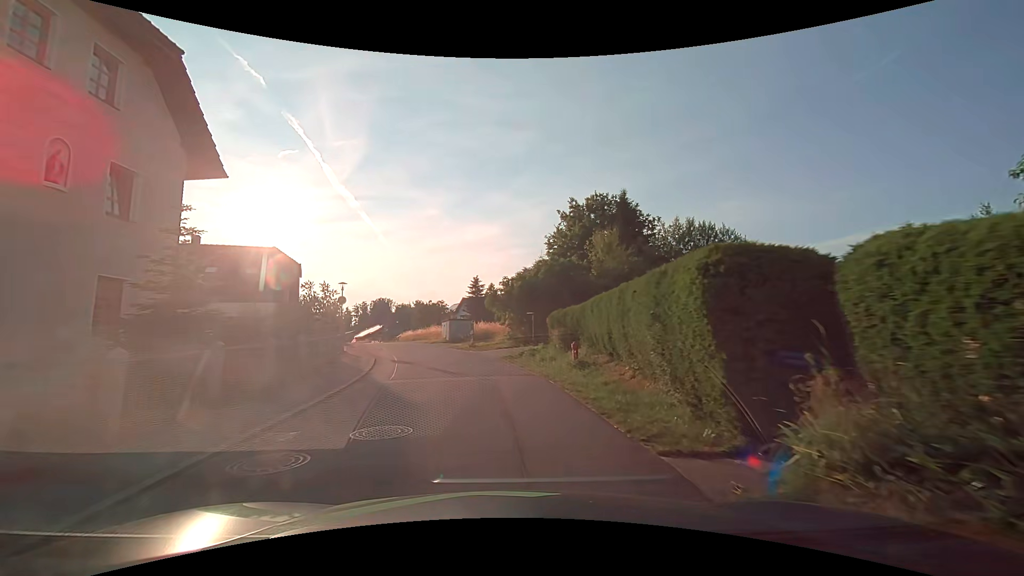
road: residential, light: Day
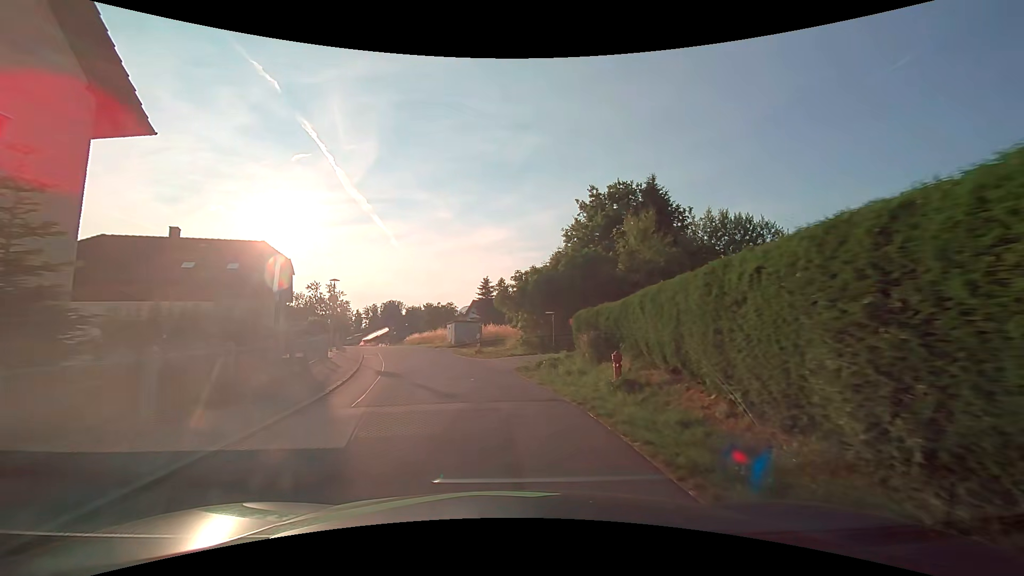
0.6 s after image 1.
(0.0, +4.2) m; -1°
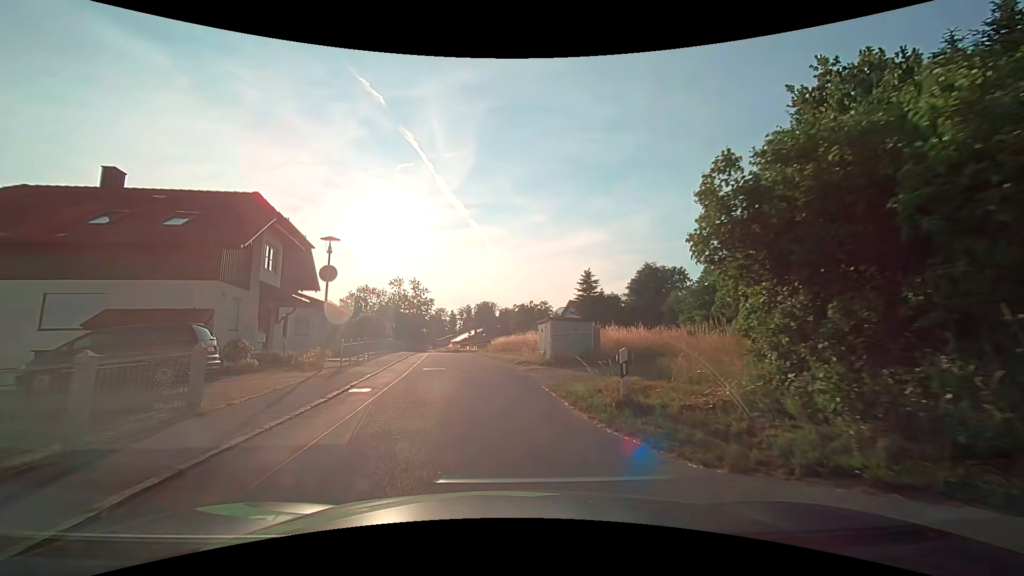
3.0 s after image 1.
(-1.2, +15.9) m; -10°
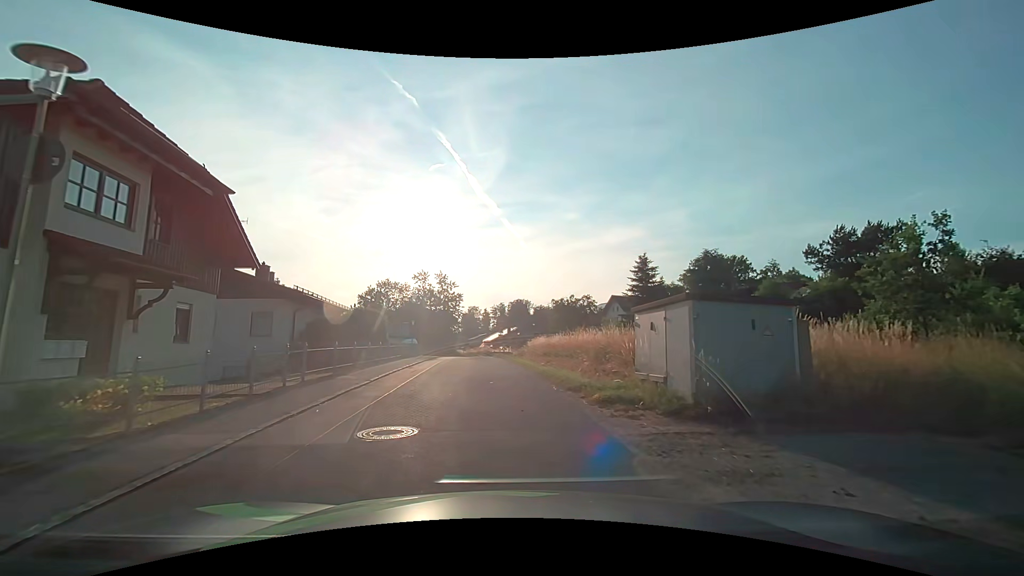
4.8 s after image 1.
(-0.5, +12.0) m; -4°
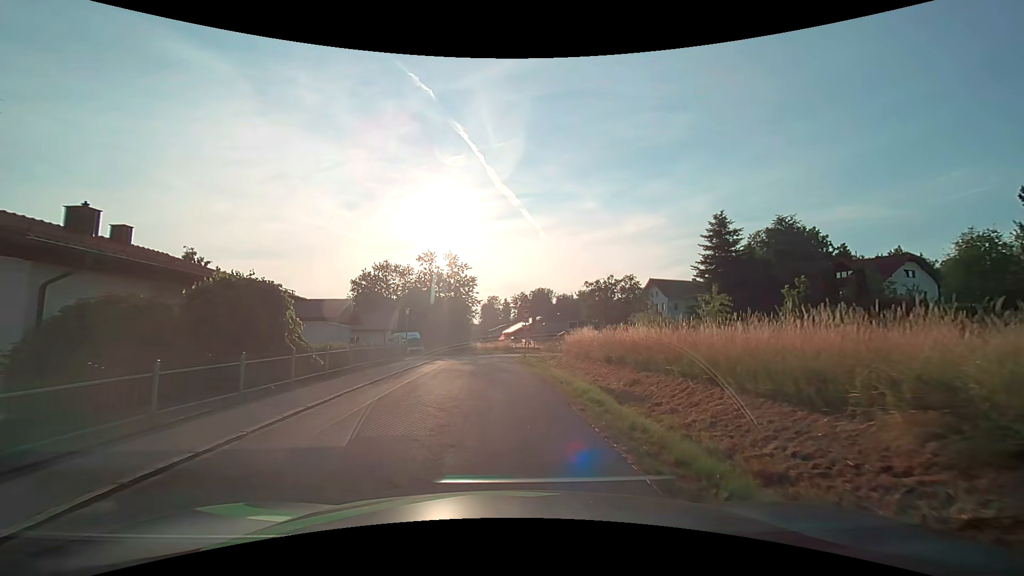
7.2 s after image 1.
(-0.3, +16.2) m; -2°
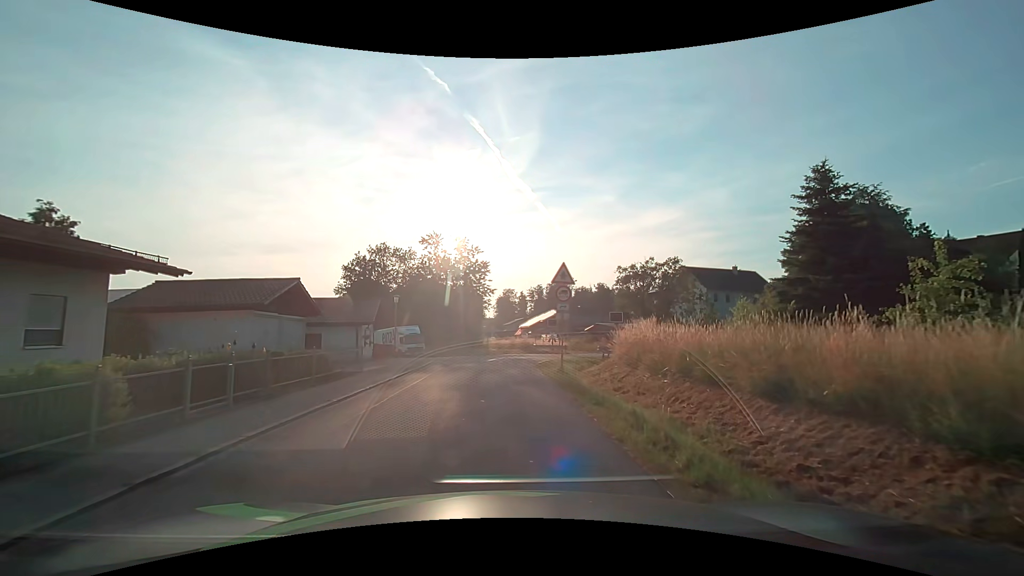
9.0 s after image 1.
(-0.3, +11.4) m; -1°
(0, +10) (0, +20) (0, +30) (+5, +38) (+13, +45) (+21, +50) (+27, +58) (+32, +67) (+38, +75) (+47, +81) m
